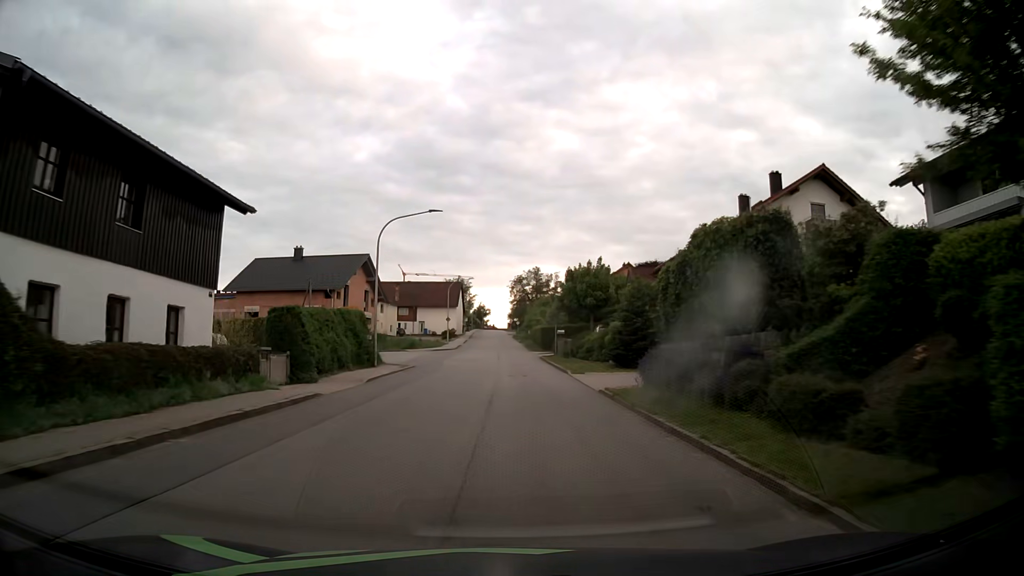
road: tertiary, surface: asphalt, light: Day
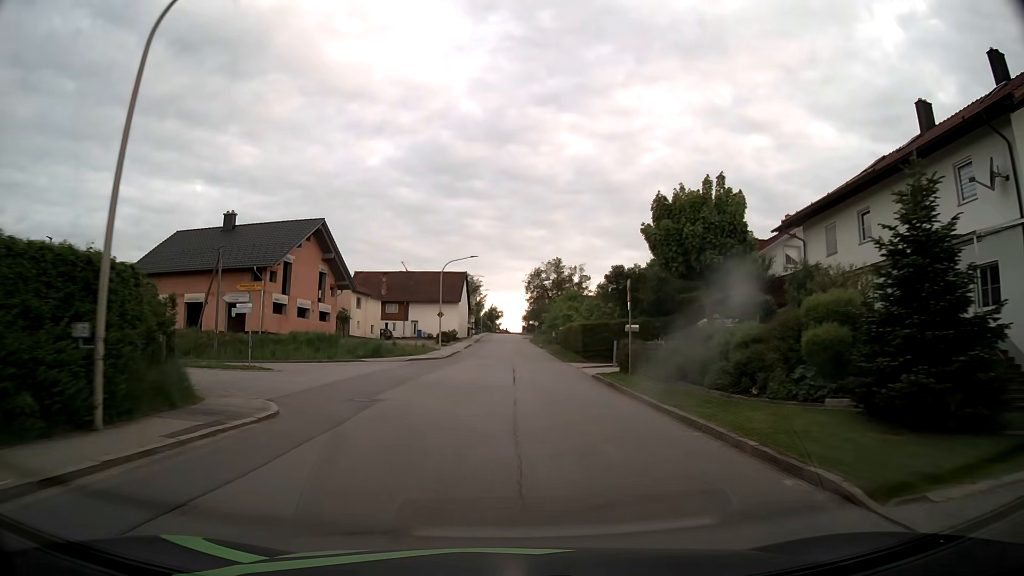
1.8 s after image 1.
(-0.4, +22.7) m; -1°
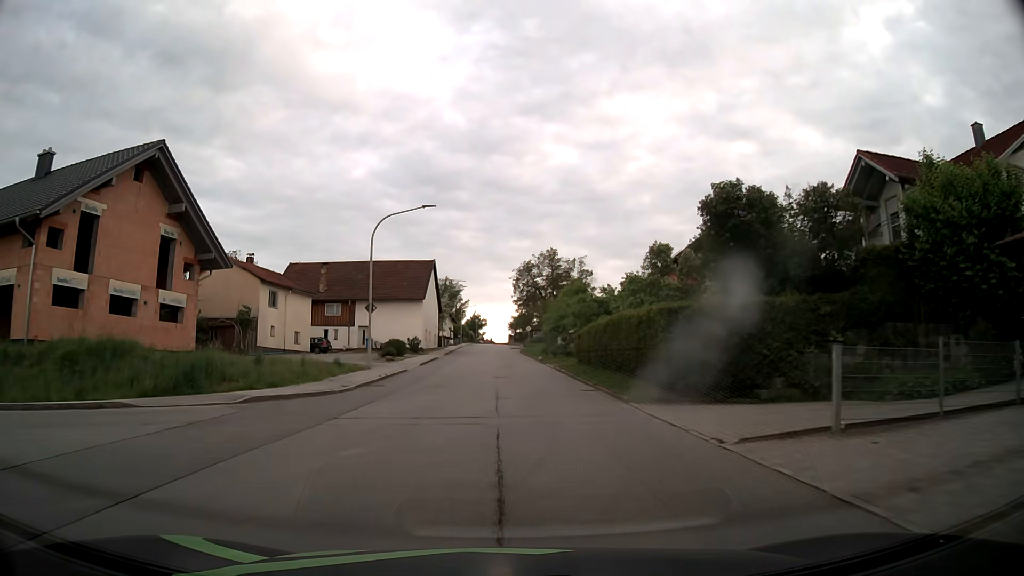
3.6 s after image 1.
(+0.2, +22.6) m; +2°
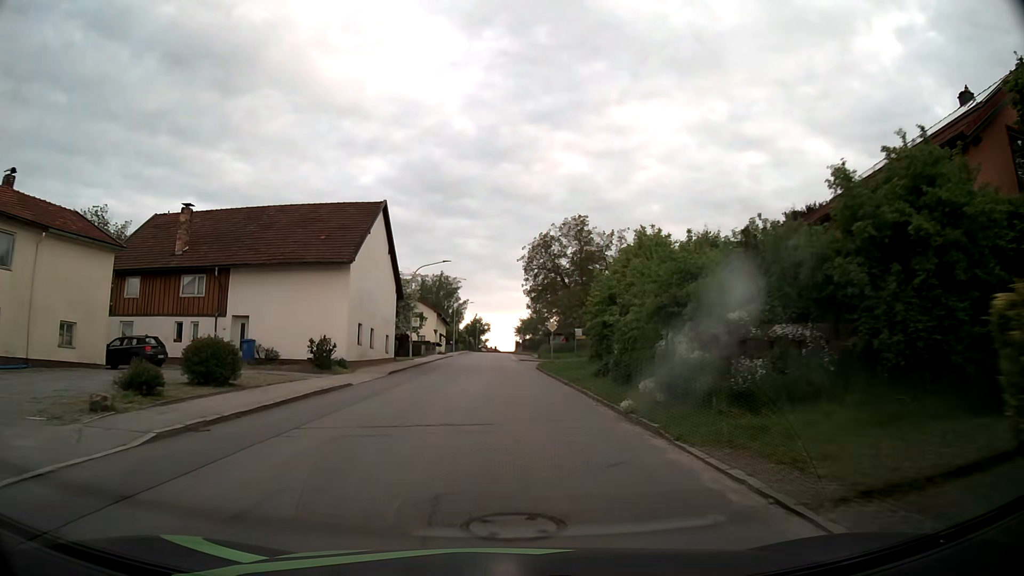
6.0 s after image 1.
(-0.2, +29.9) m; -1°
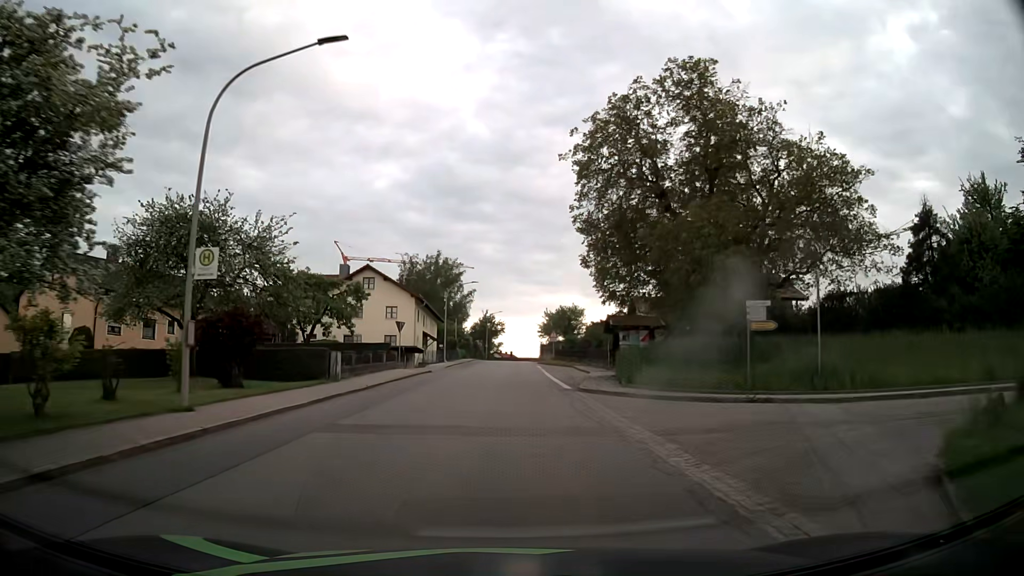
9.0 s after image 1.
(-0.8, +37.6) m; -2°
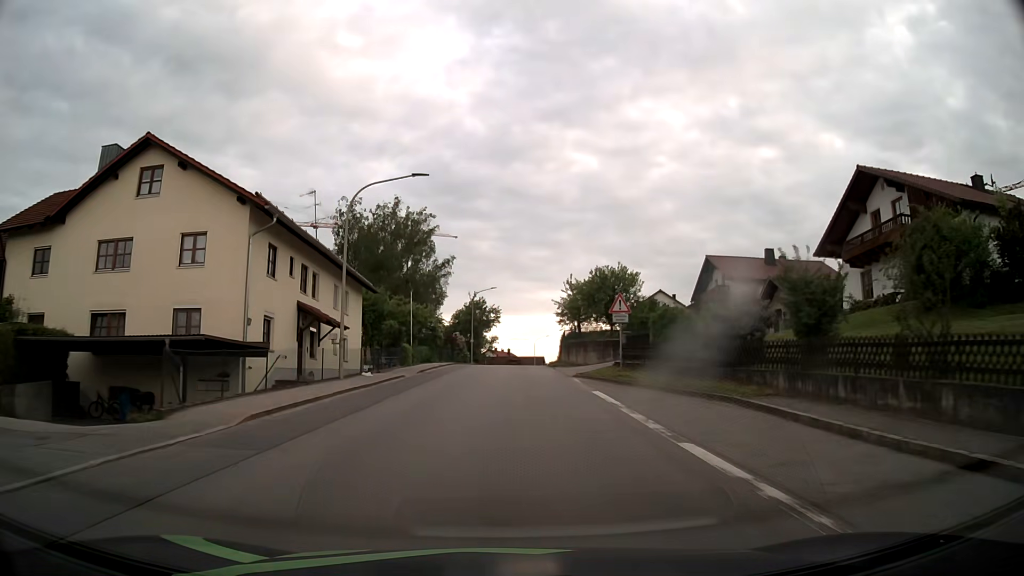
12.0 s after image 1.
(+0.1, +38.1) m; 0°
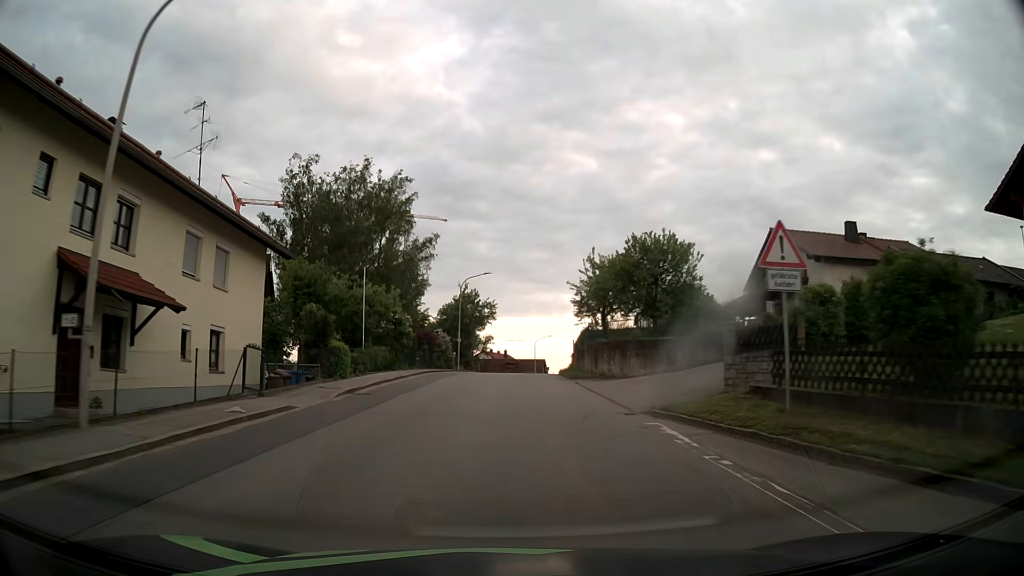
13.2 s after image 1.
(+0.1, +15.3) m; 0°
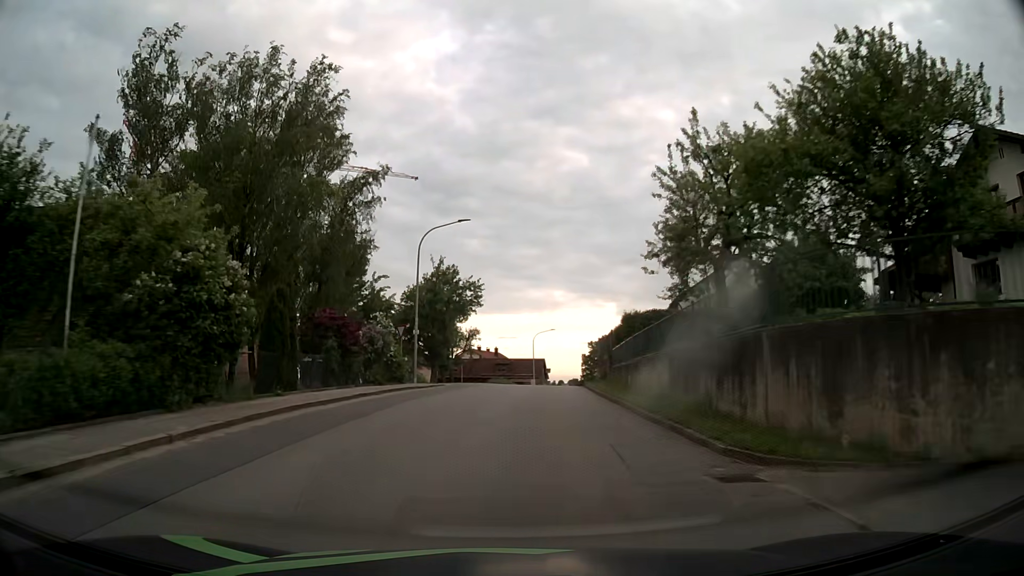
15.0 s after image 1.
(+0.1, +22.9) m; +1°
(0, +10) (0, +20) (+1, +30) (+2, +40) (+3, +50) (+4, +60) (+6, +70) (+8, +79) (+11, +89) (+14, +99) m
